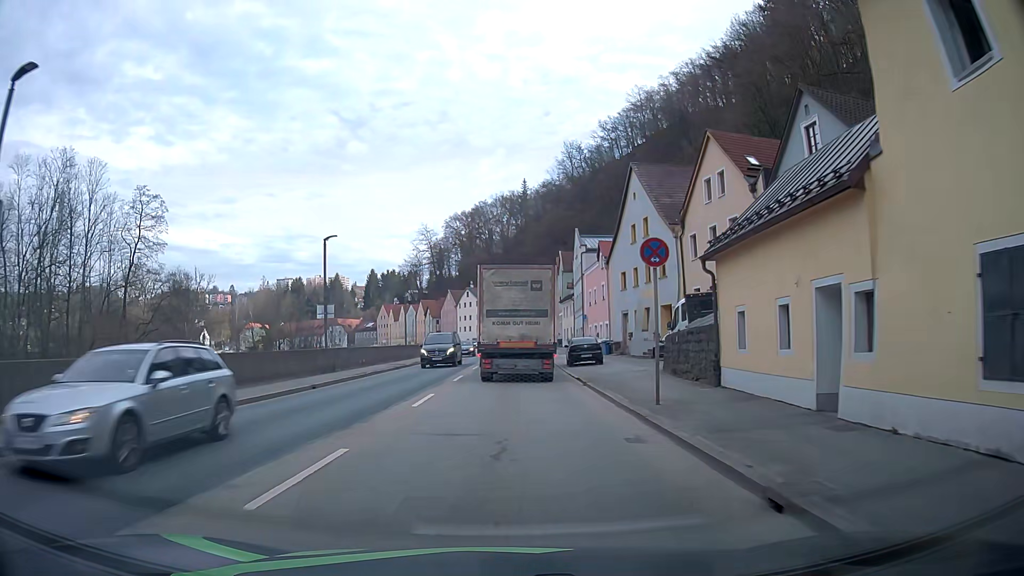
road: primary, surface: asphalt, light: Day
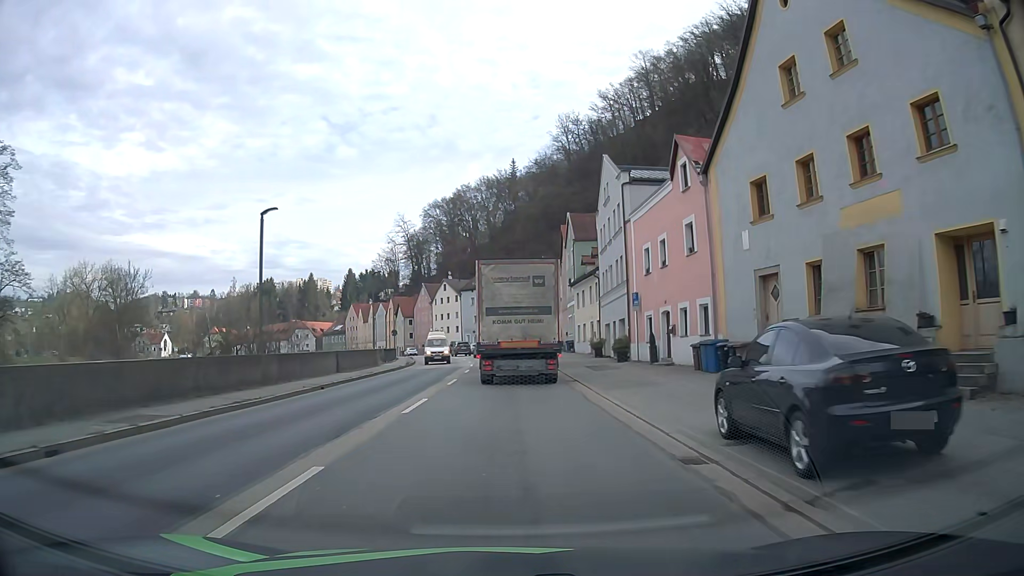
(+0.3, +28.5) m; +1°
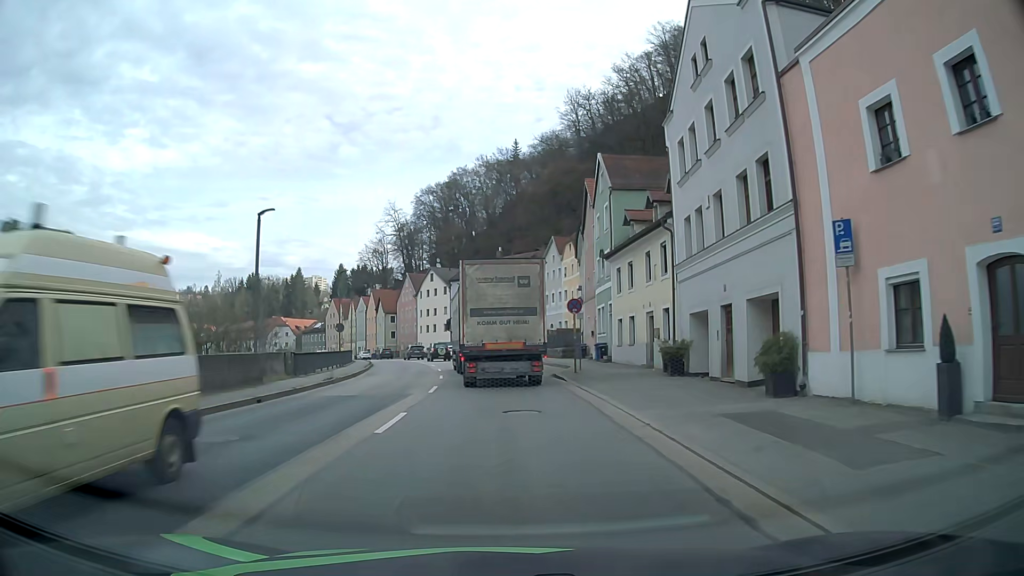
(0.0, +20.7) m; 0°
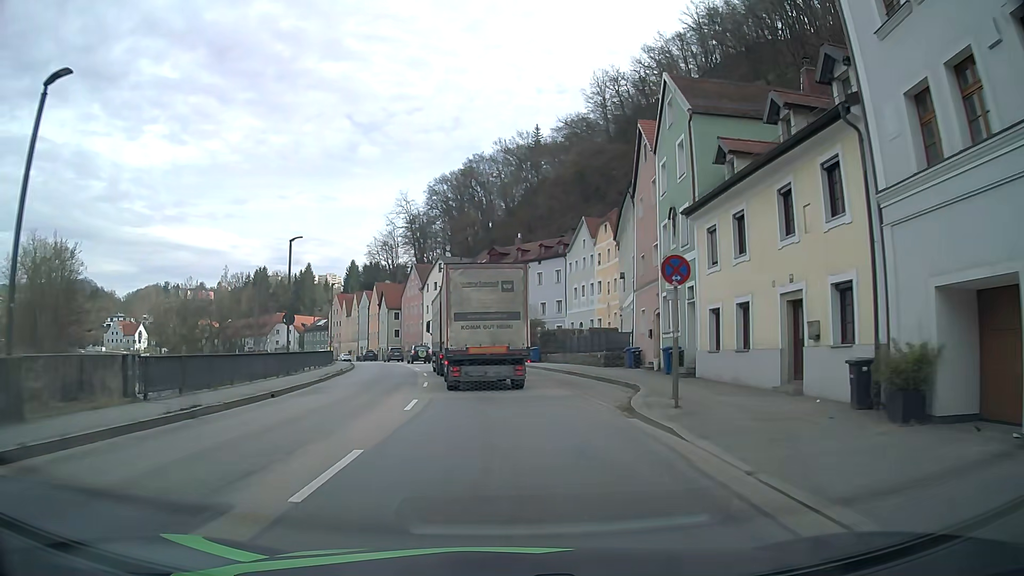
(-0.1, +13.6) m; -1°
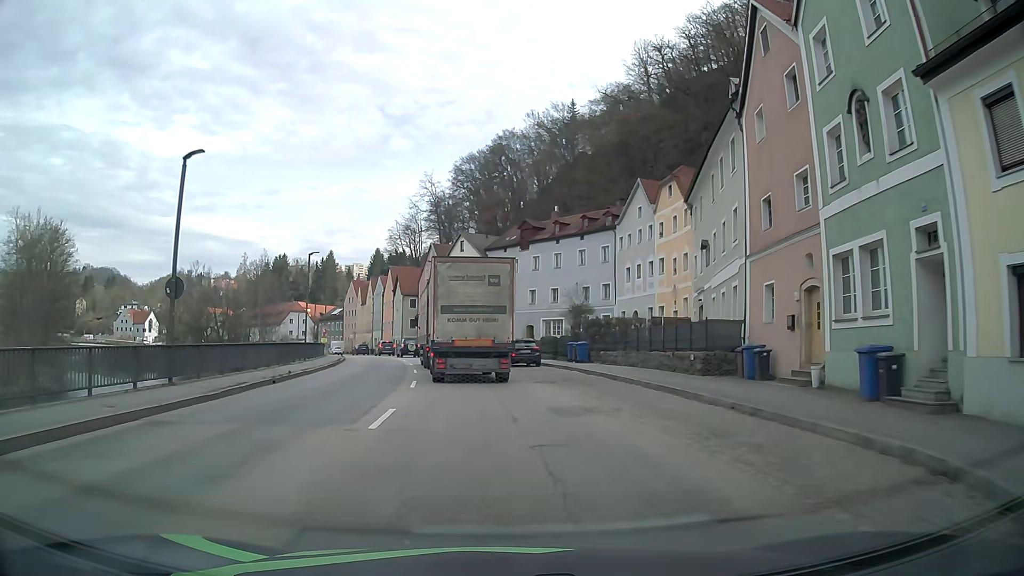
(-0.4, +13.5) m; -3°
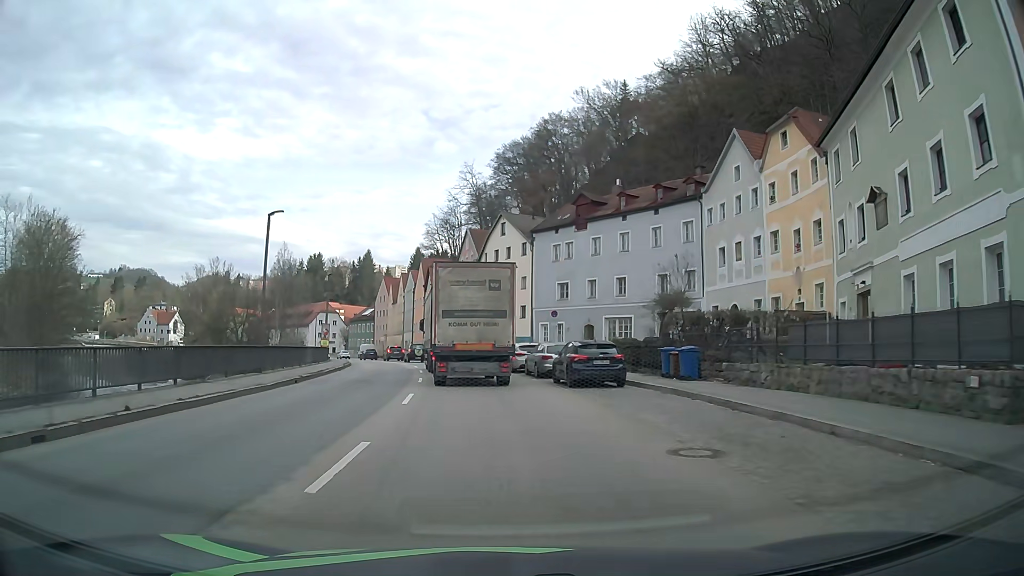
(-0.5, +13.5) m; -3°
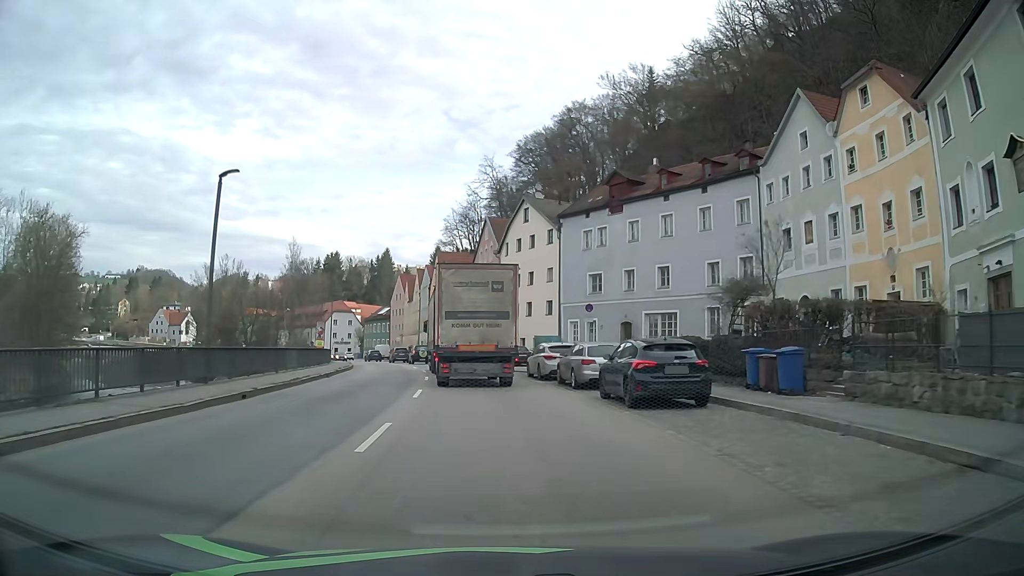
(-0.2, +6.7) m; -2°
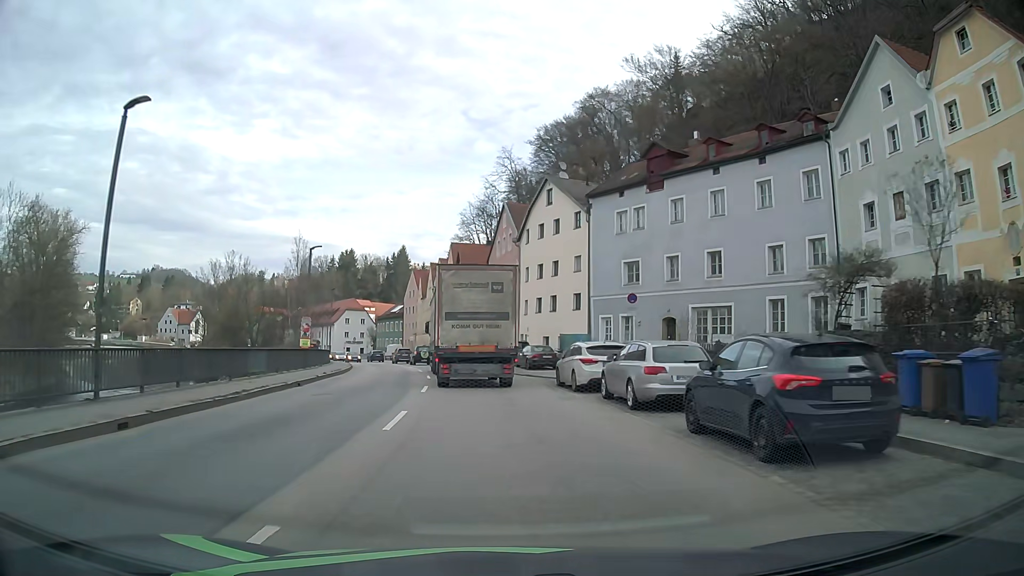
(-0.1, +6.7) m; -2°
(0, +10) (-1, +20) (-2, +30) (-3, +40) (-5, +50) (-7, +59) (-10, +69) (-13, +79) (-16, +88) (-19, +98) m
